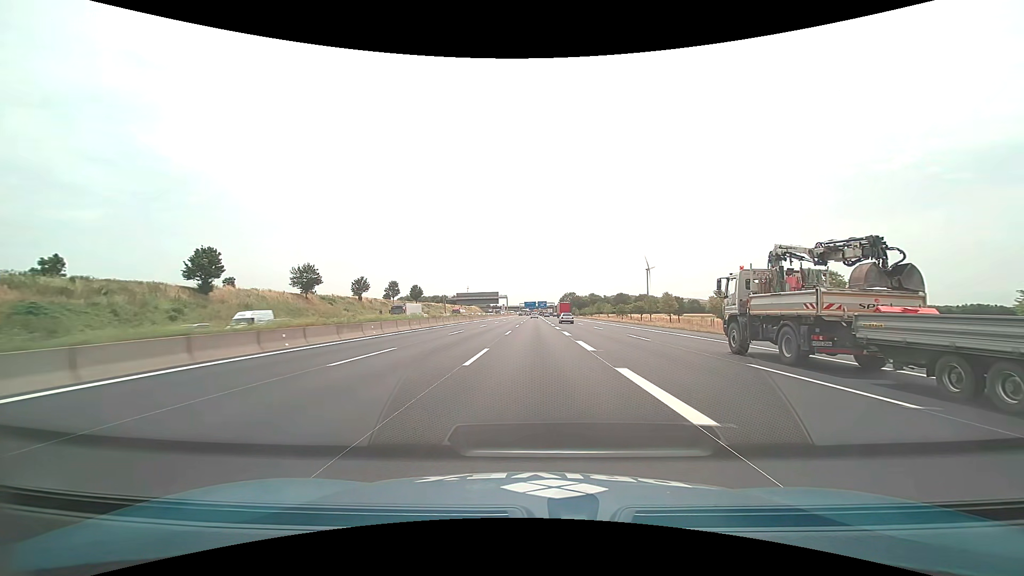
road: motorway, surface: asphalt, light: Day
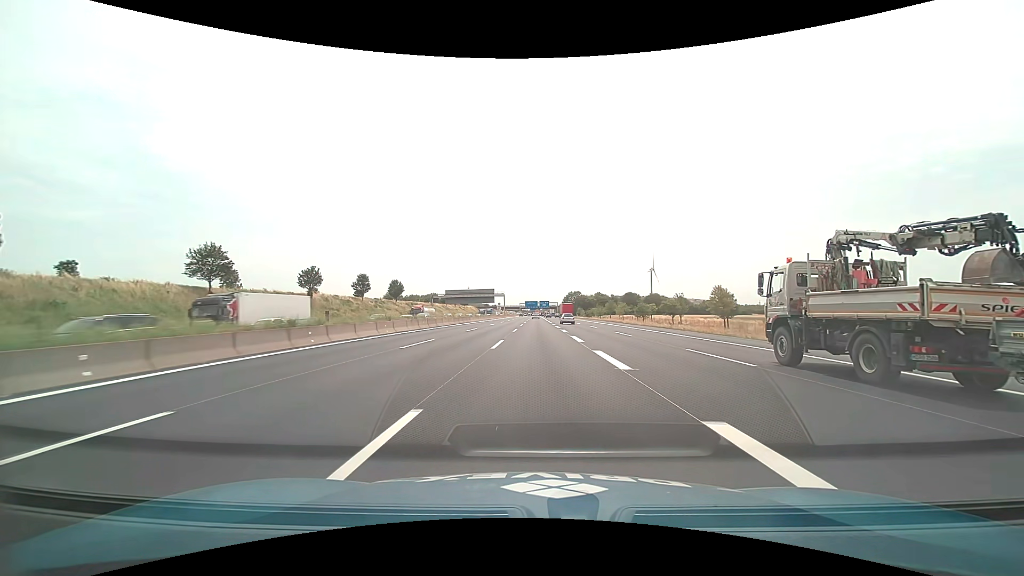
(0.0, +29.9) m; 0°
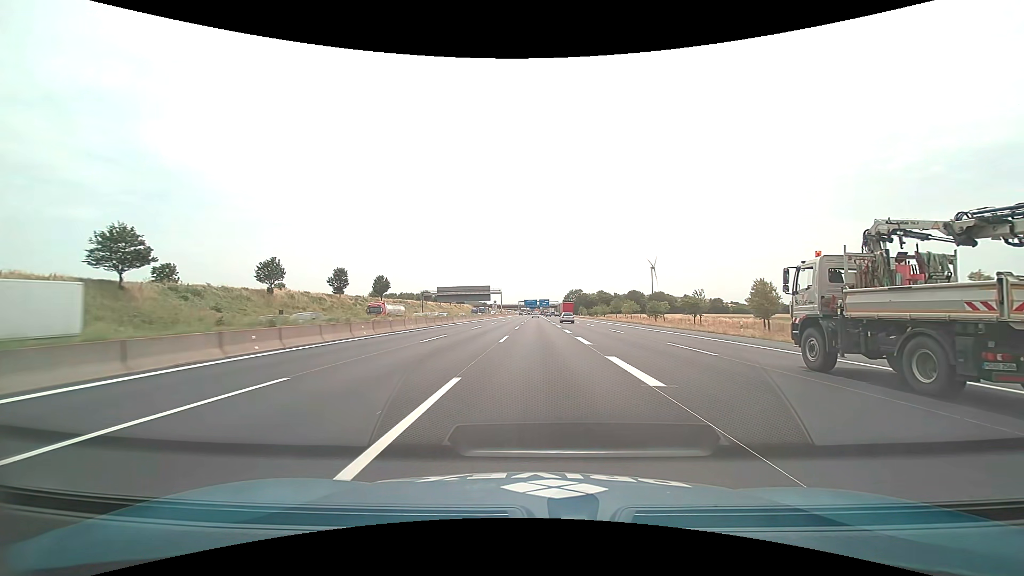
(0.0, +14.9) m; 0°
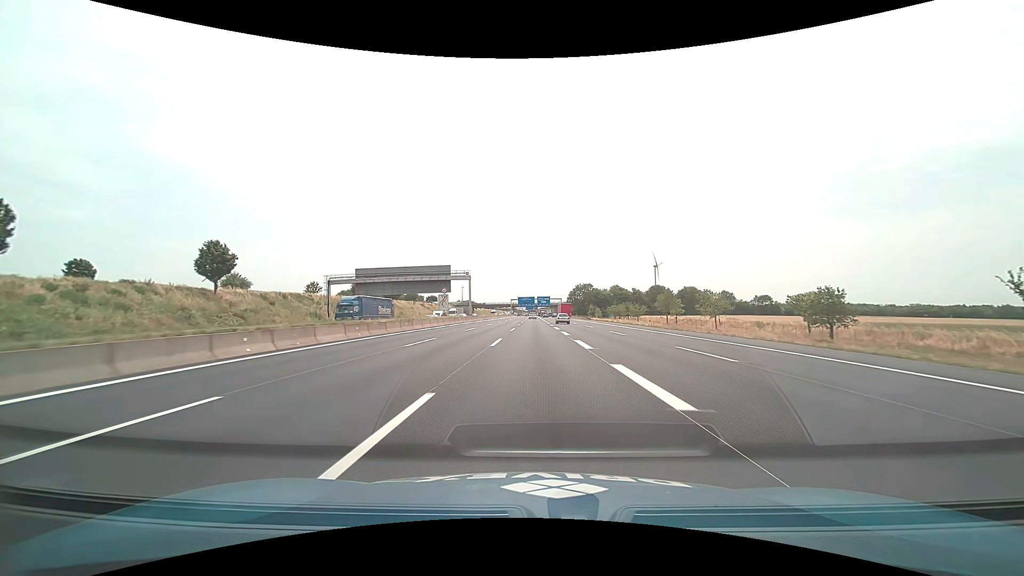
(+0.5, +74.2) m; 0°
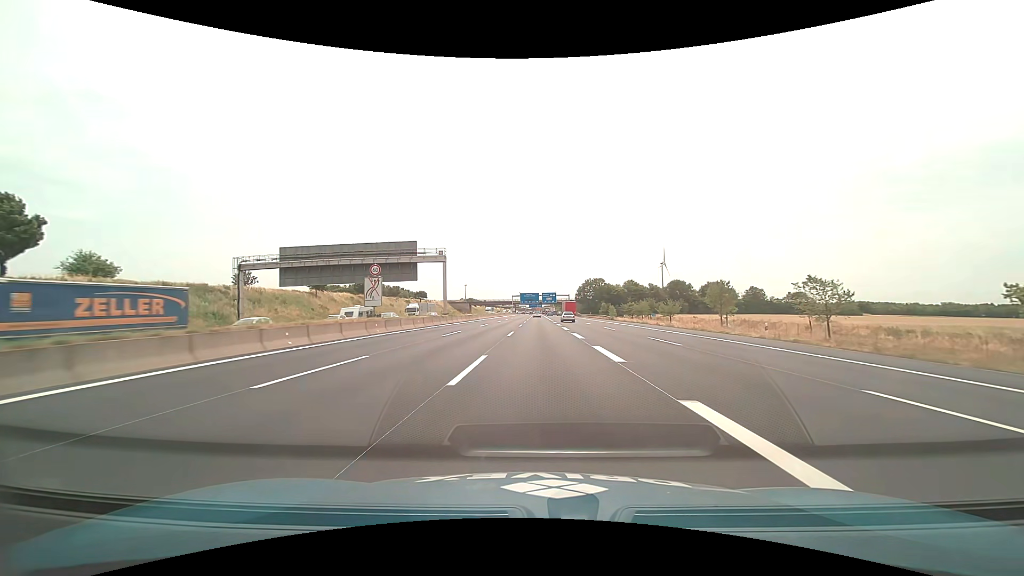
(-0.1, +29.4) m; -1°
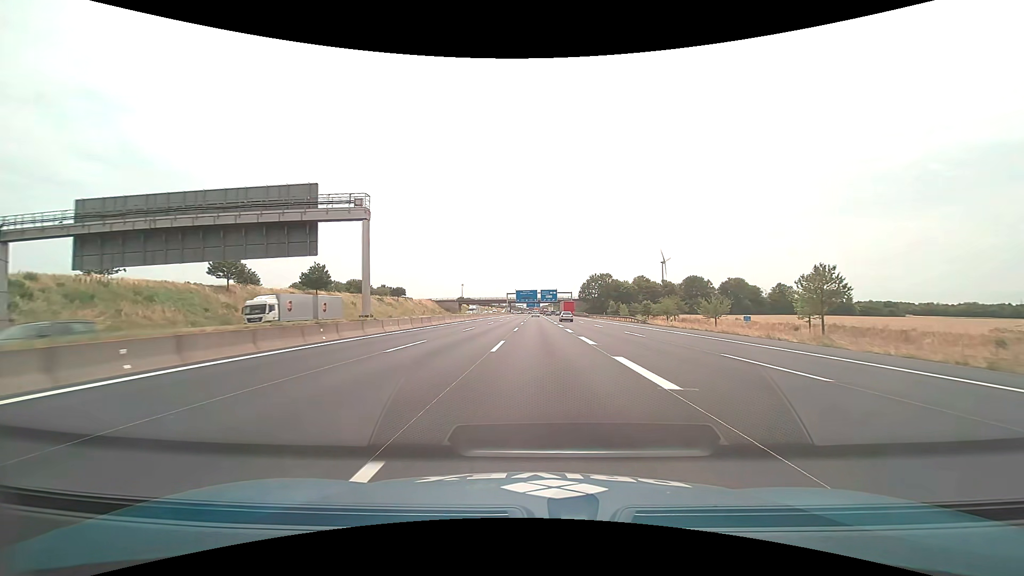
(+0.1, +28.6) m; 0°
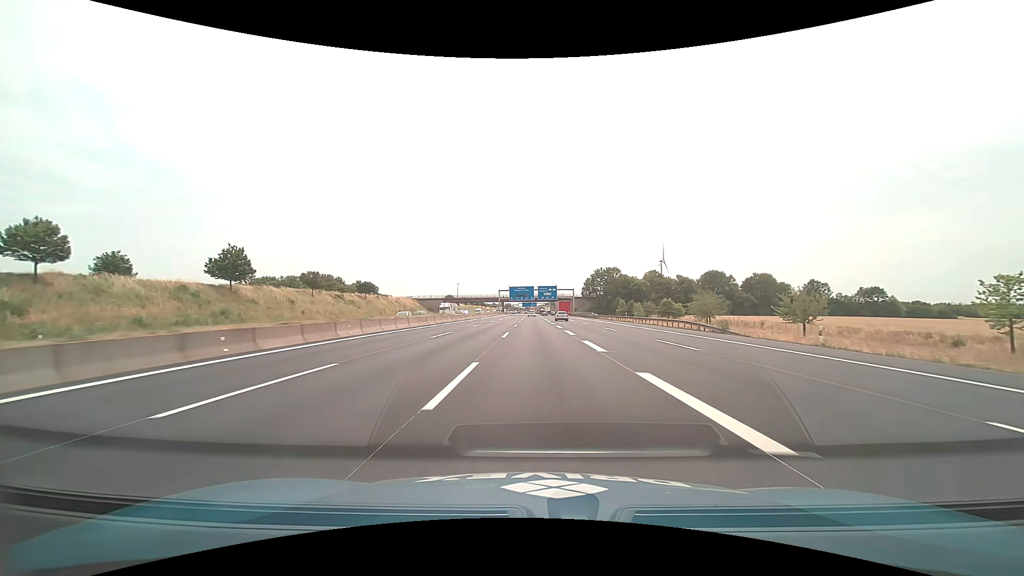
(+0.1, +27.7) m; +1°
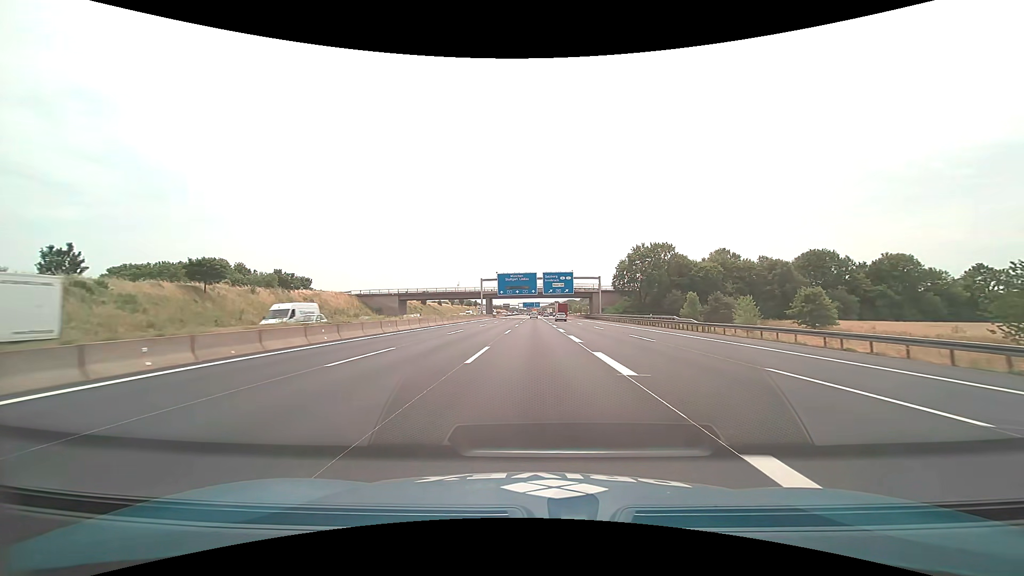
(+0.1, +66.0) m; 0°
(0, +10) (0, +20) (0, +30) (0, +40) (0, +50) (0, +60) (0, +70) (0, +80) (0, +90) (0, +100) m
